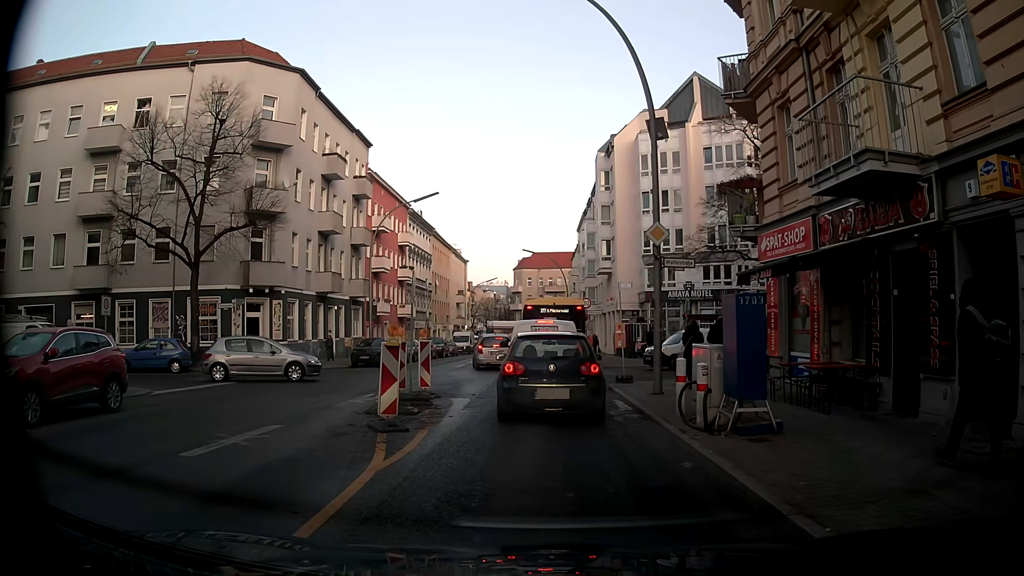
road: tertiary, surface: asphalt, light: Day
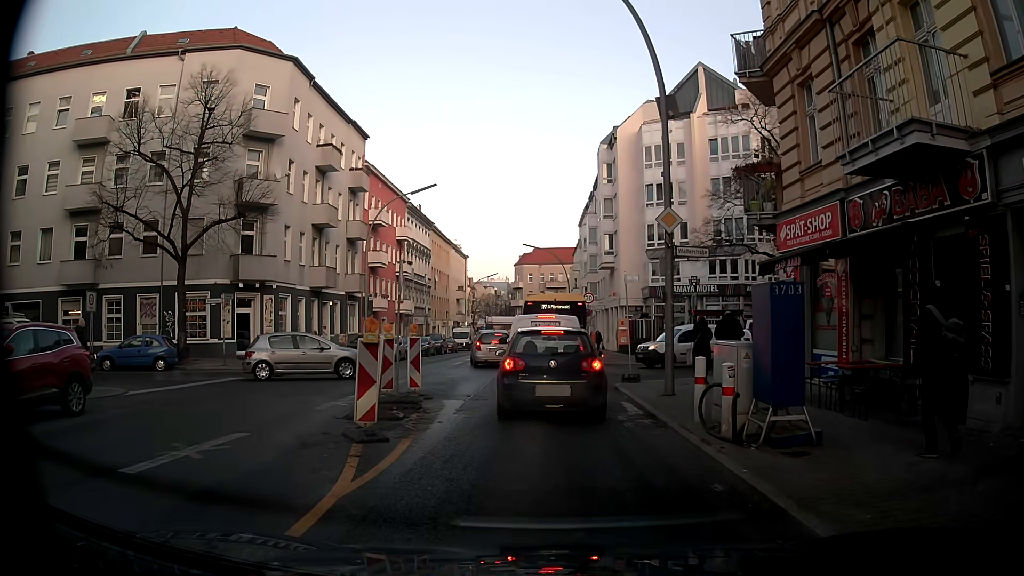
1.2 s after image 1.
(0.0, +1.3) m; 0°
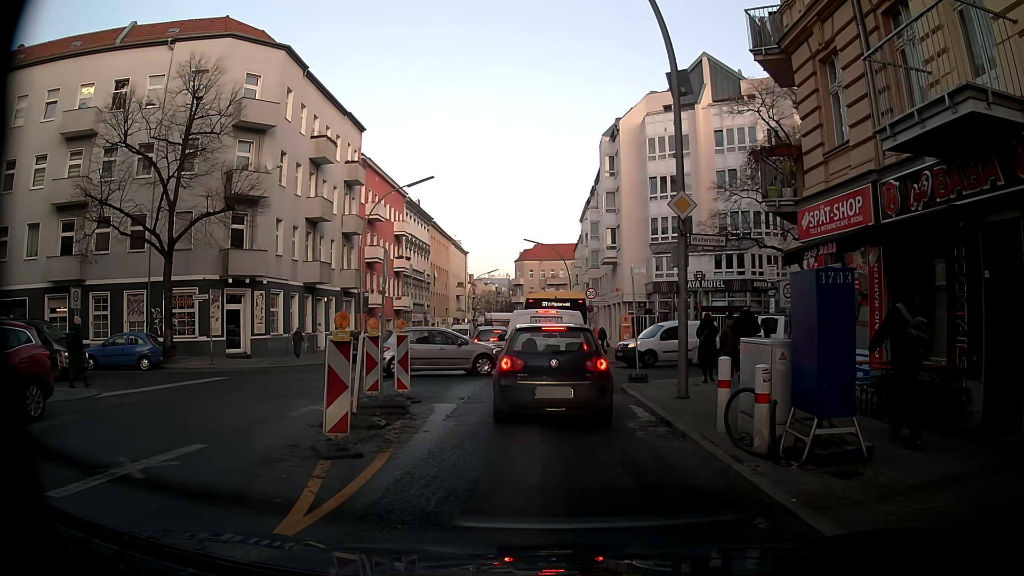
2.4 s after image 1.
(0.0, +1.2) m; 0°
